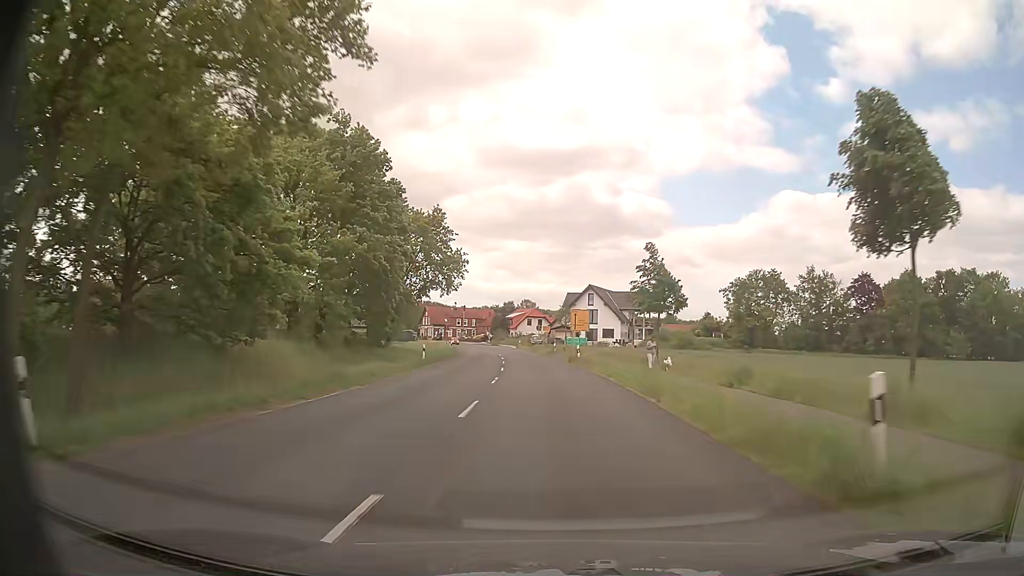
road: secondary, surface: asphalt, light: Day
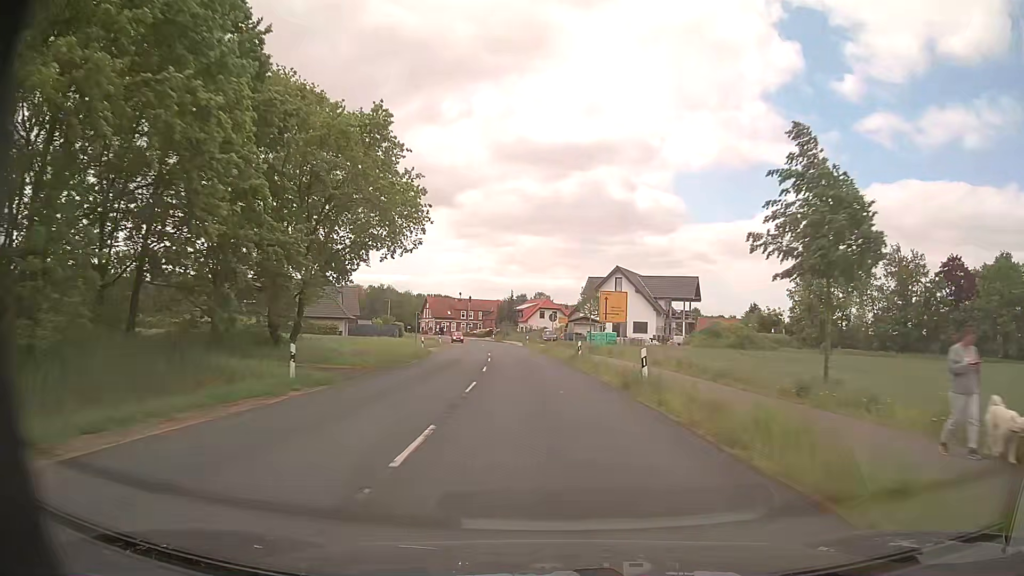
(-0.3, +22.6) m; -1°
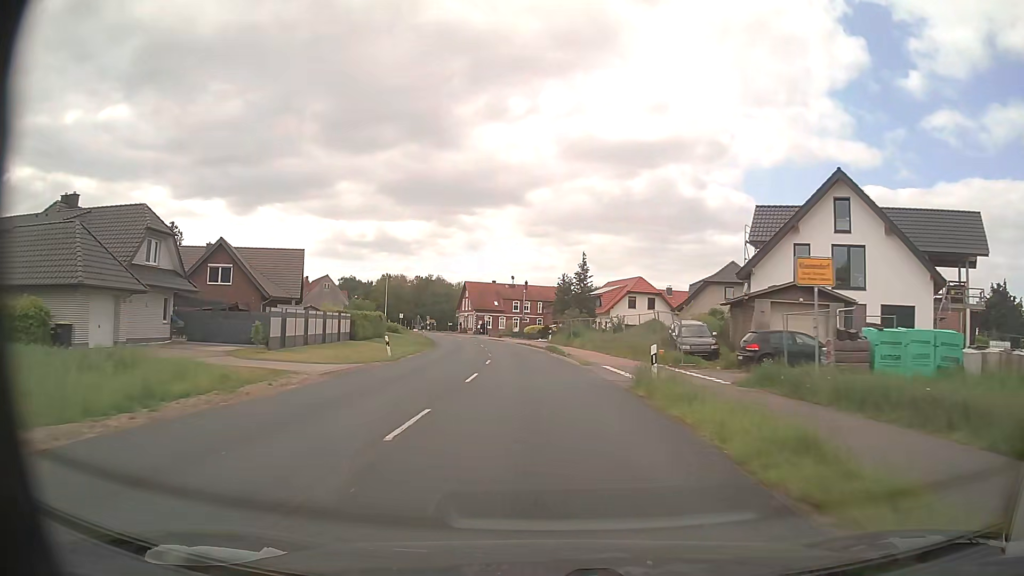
(-2.4, +52.7) m; -6°
